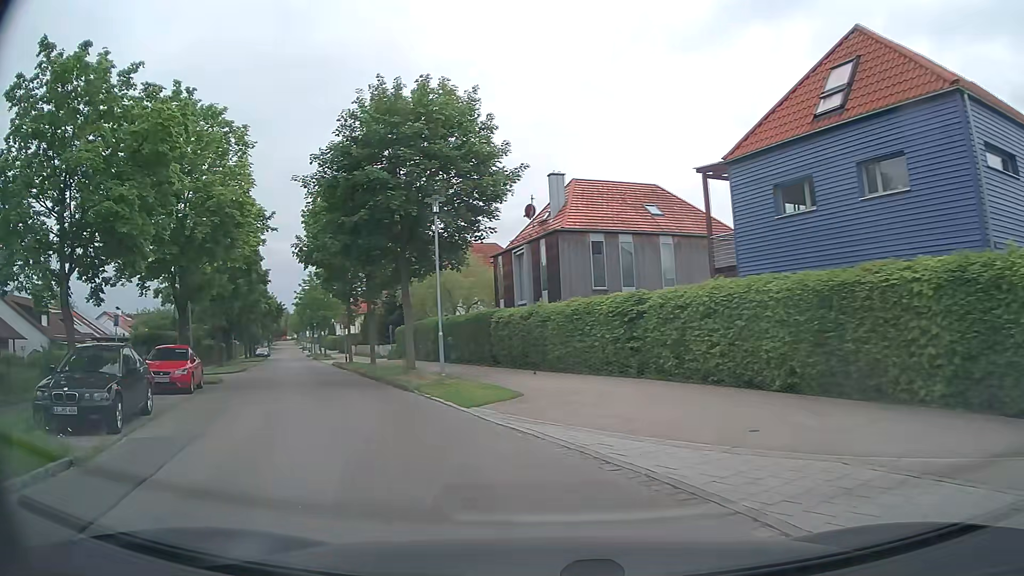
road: residential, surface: asphalt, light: Day
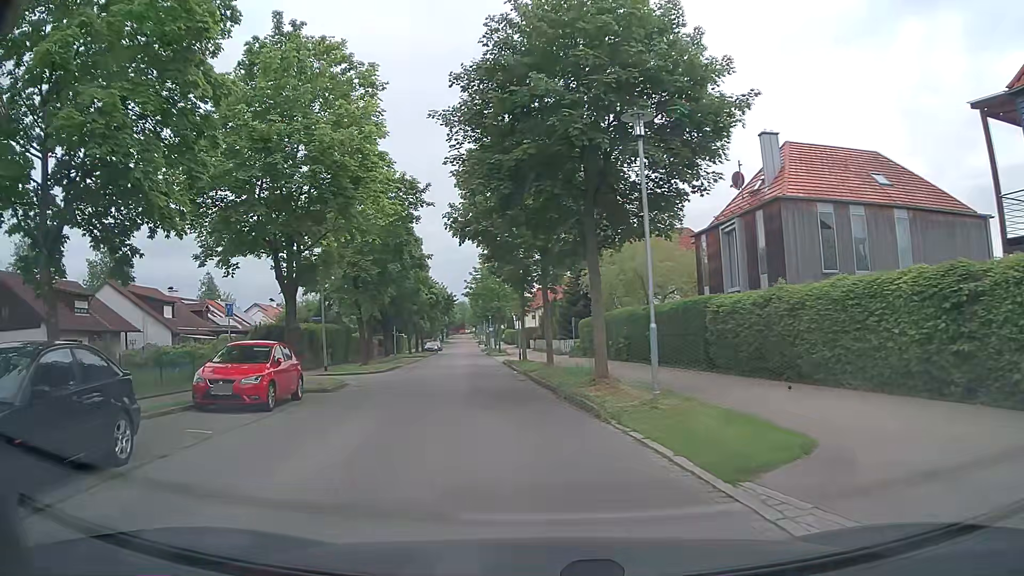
(-1.0, +6.8) m; -16°
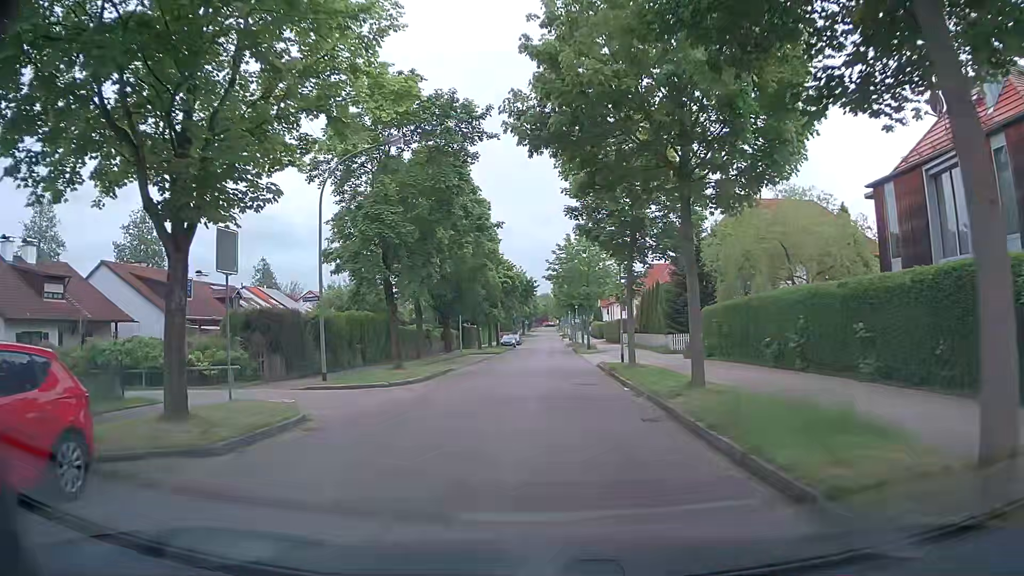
(-1.1, +11.6) m; -8°
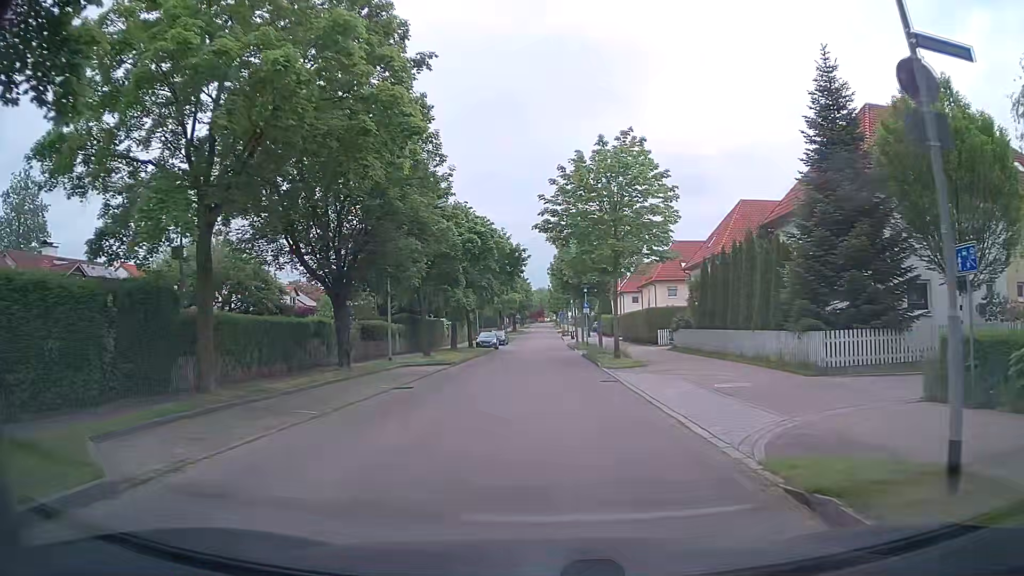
(+0.2, +23.3) m; 0°
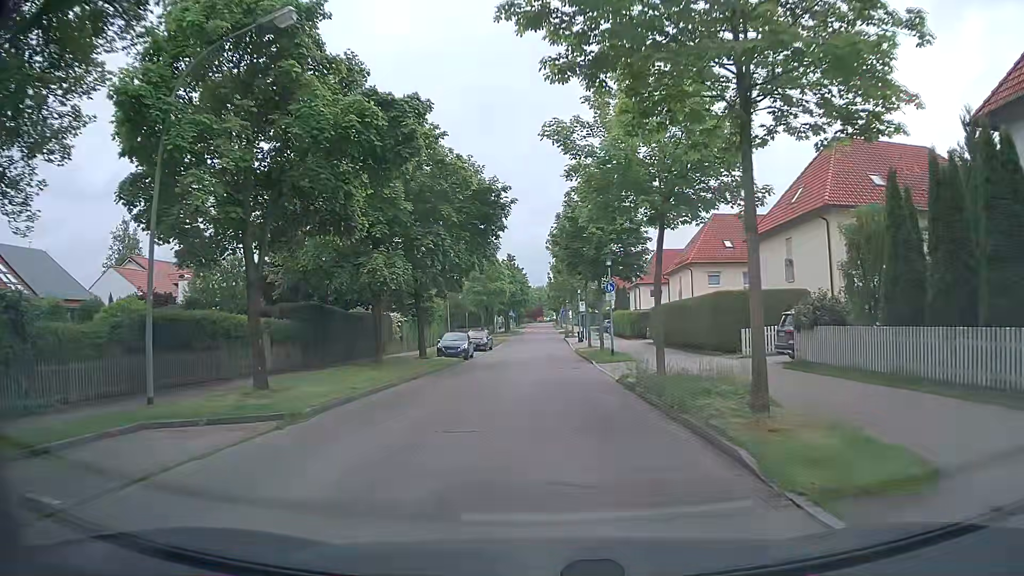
(+0.1, +19.4) m; 0°
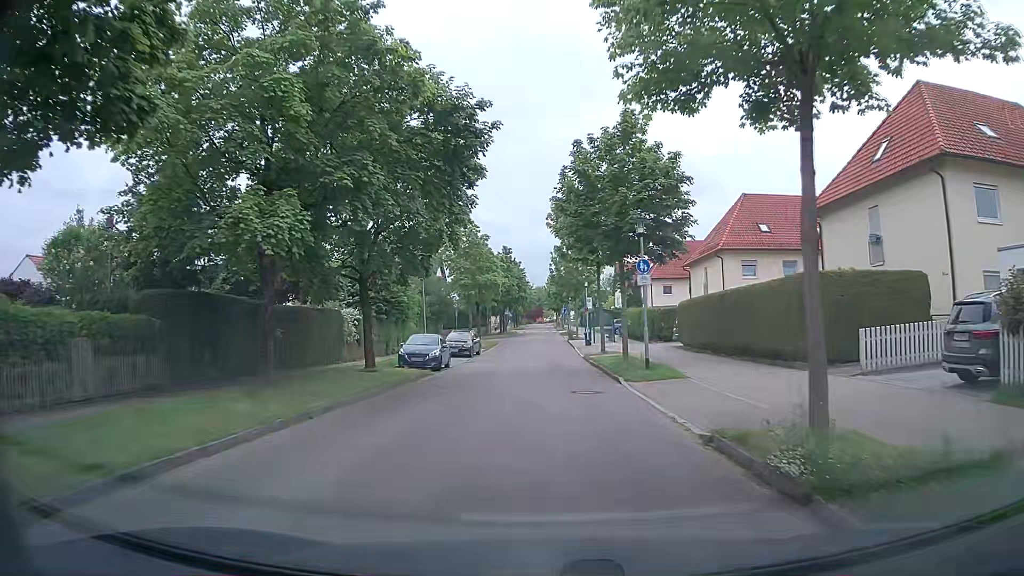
(0.0, +9.8) m; -1°
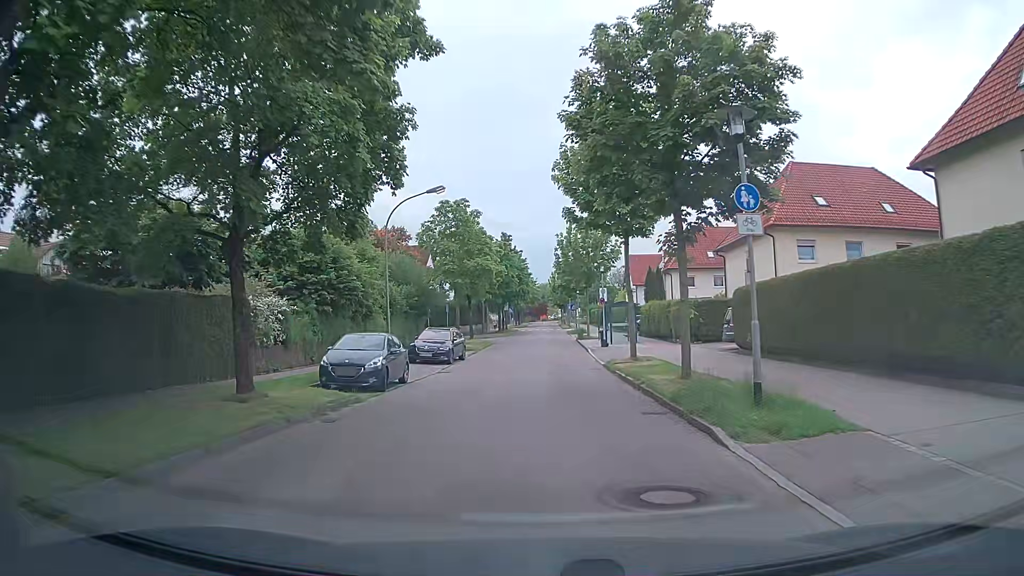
(+0.2, +10.0) m; +1°
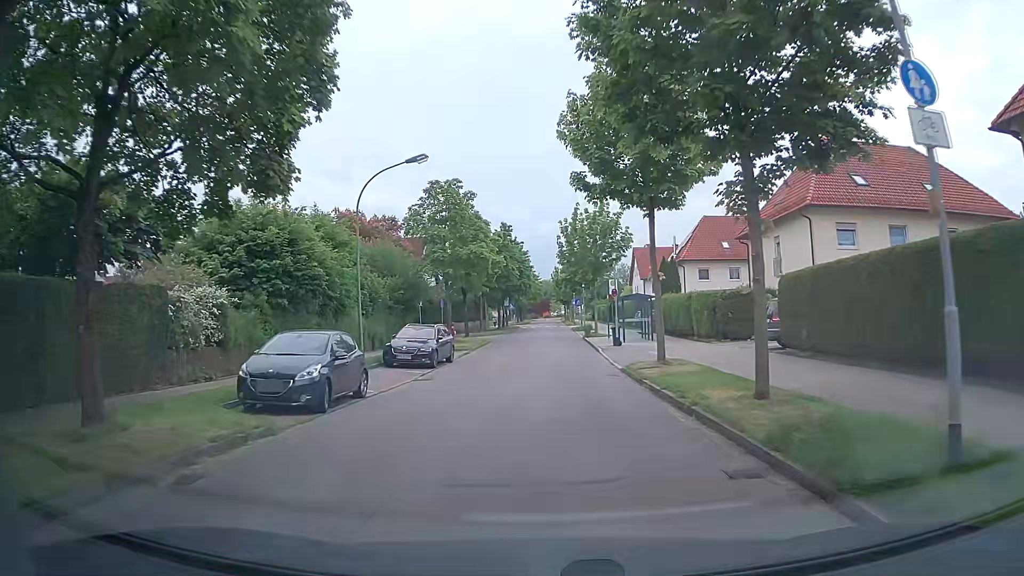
(0.0, +4.9) m; 0°
(0, +10) (0, +20) (0, +30) (0, +40) (+1, +50) (+1, +60) (+1, +70) (+1, +80) (+1, +90) (+1, +100) m
